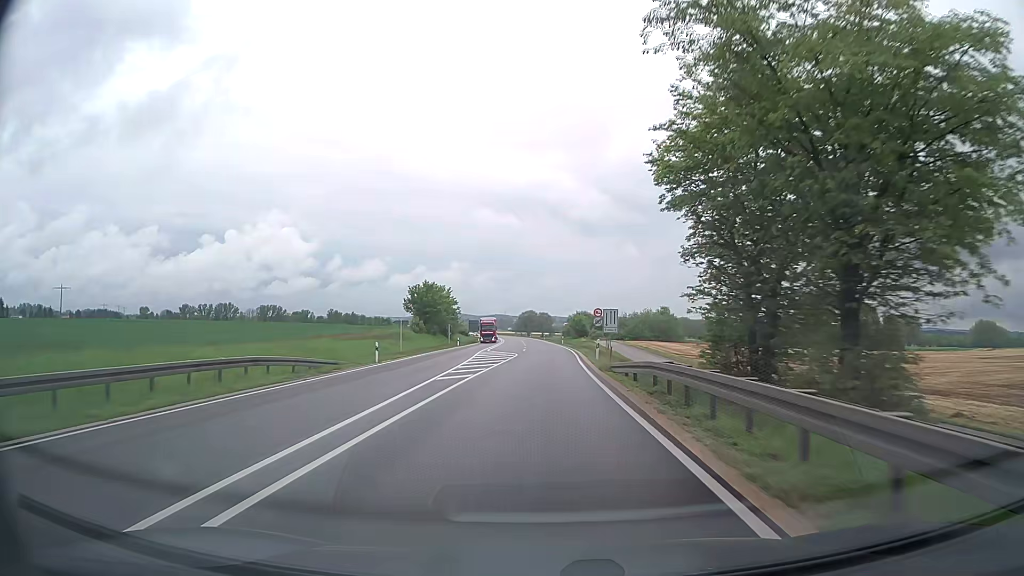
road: trunk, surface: asphalt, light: Day
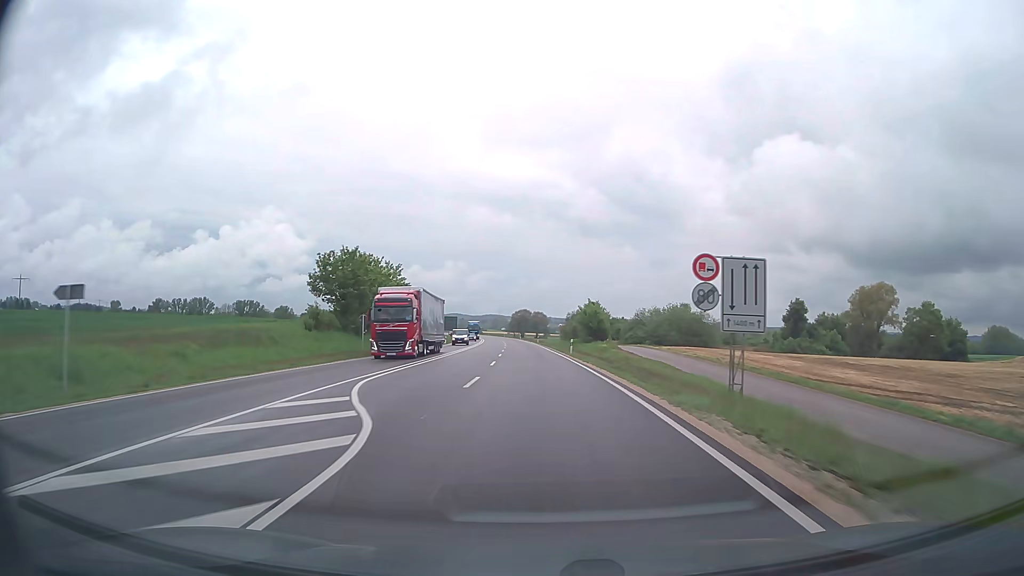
(+0.2, +39.6) m; +1°
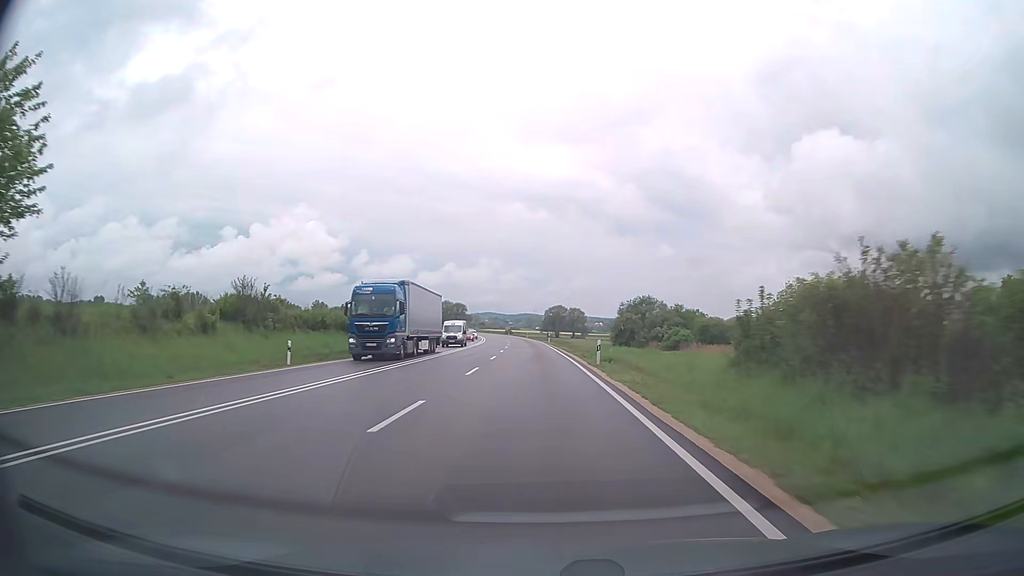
(-1.5, +68.2) m; -3°
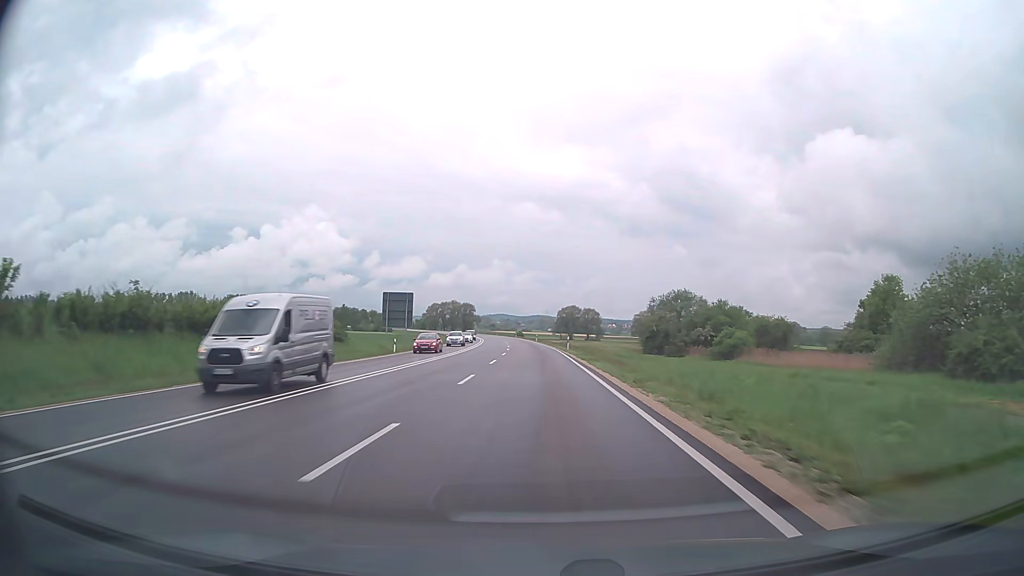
(-0.2, +27.1) m; -1°
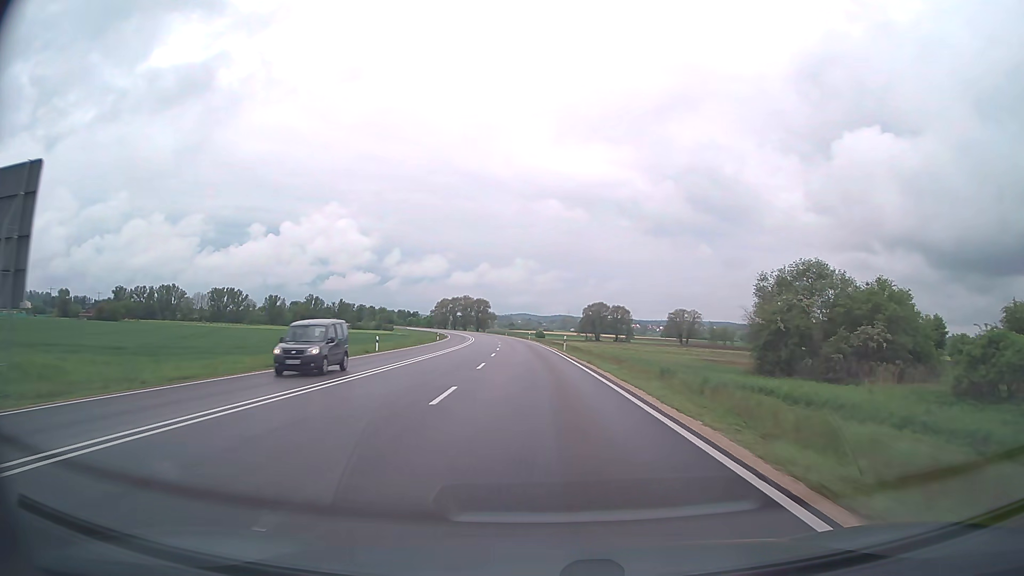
(-0.9, +53.9) m; -2°
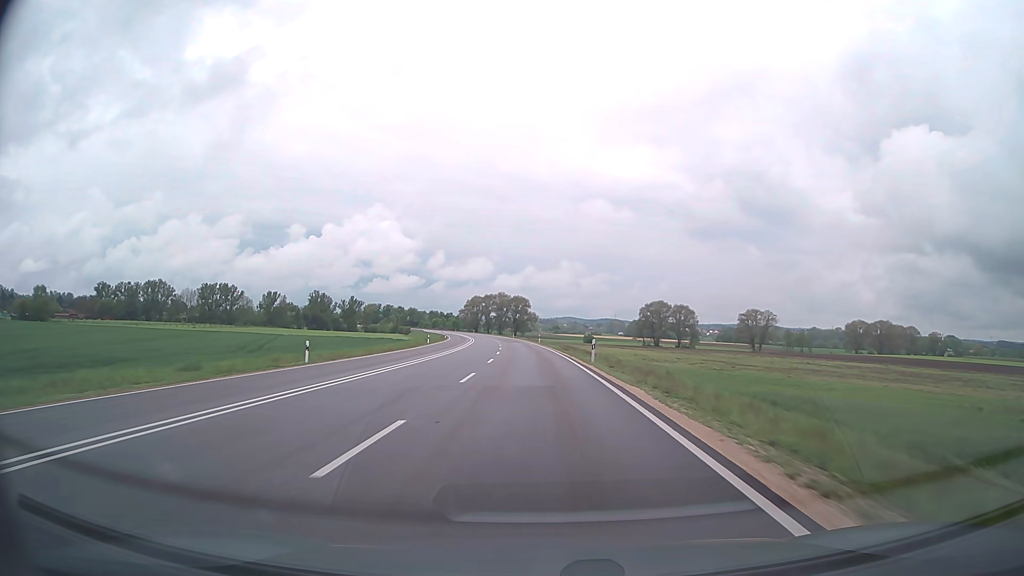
(-2.1, +66.6) m; -4°
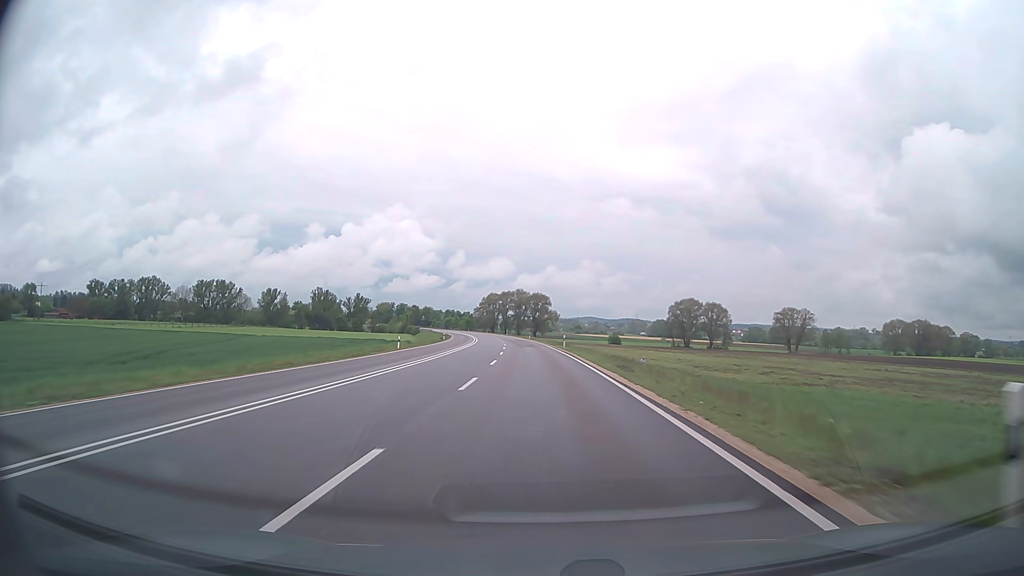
(-0.4, +26.7) m; -2°
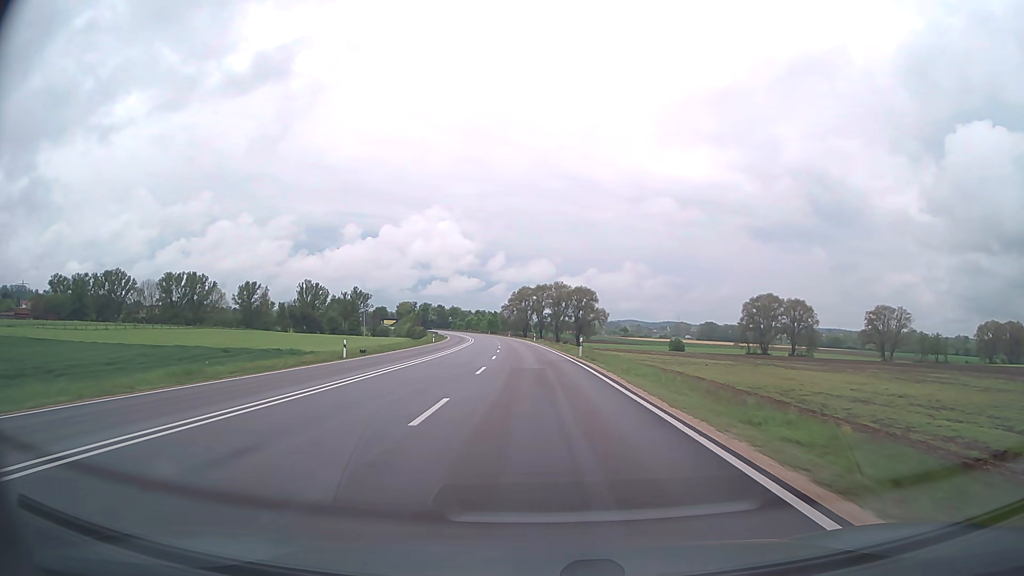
(-1.8, +66.3) m; -3°
(0, +10) (0, +20) (0, +30) (-1, +40) (-1, +50) (-2, +60) (-3, +70) (-3, +80) (-4, +90) (-5, +100) m
